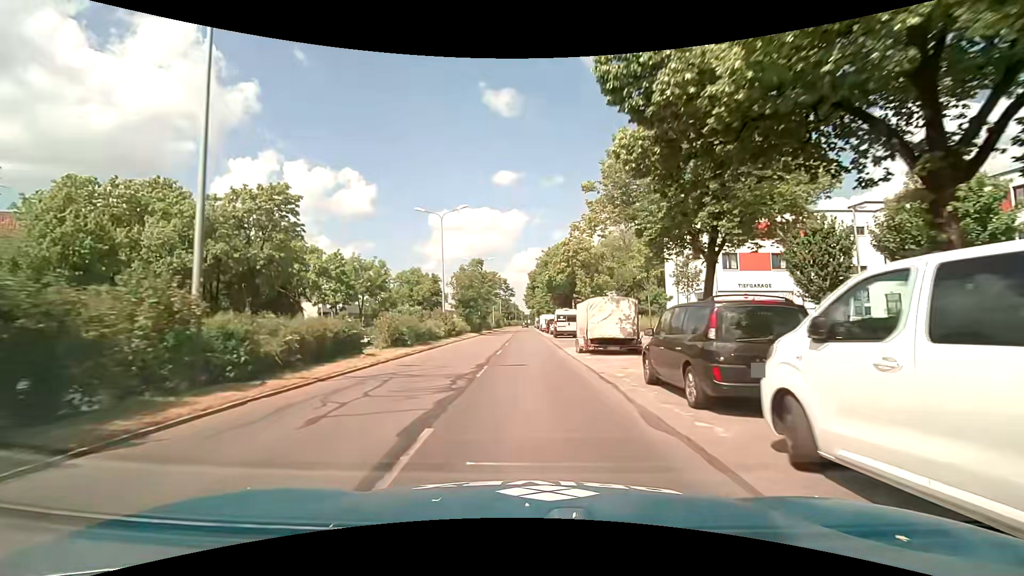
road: primary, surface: asphalt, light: Day
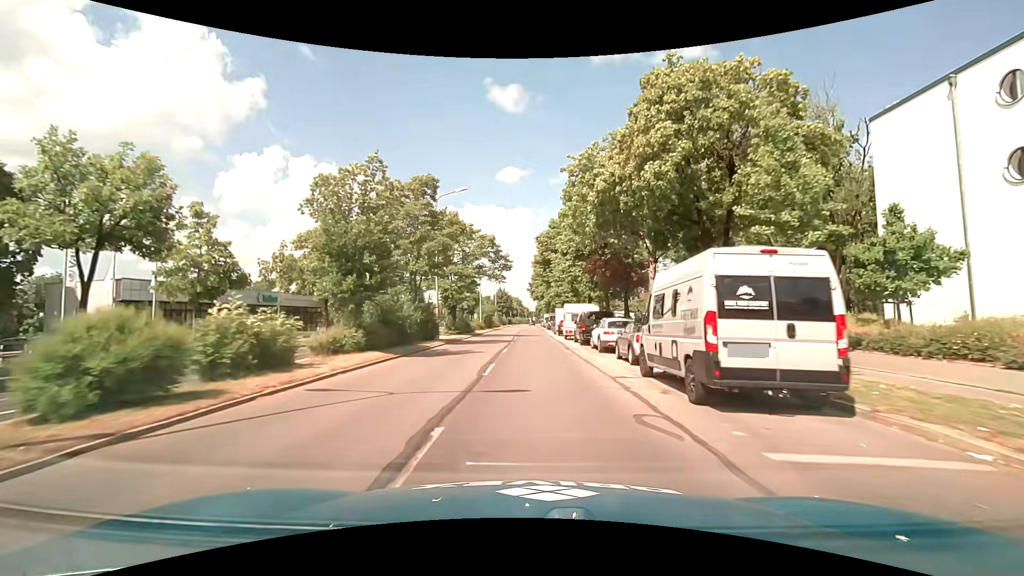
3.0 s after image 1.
(-0.7, +36.0) m; -1°
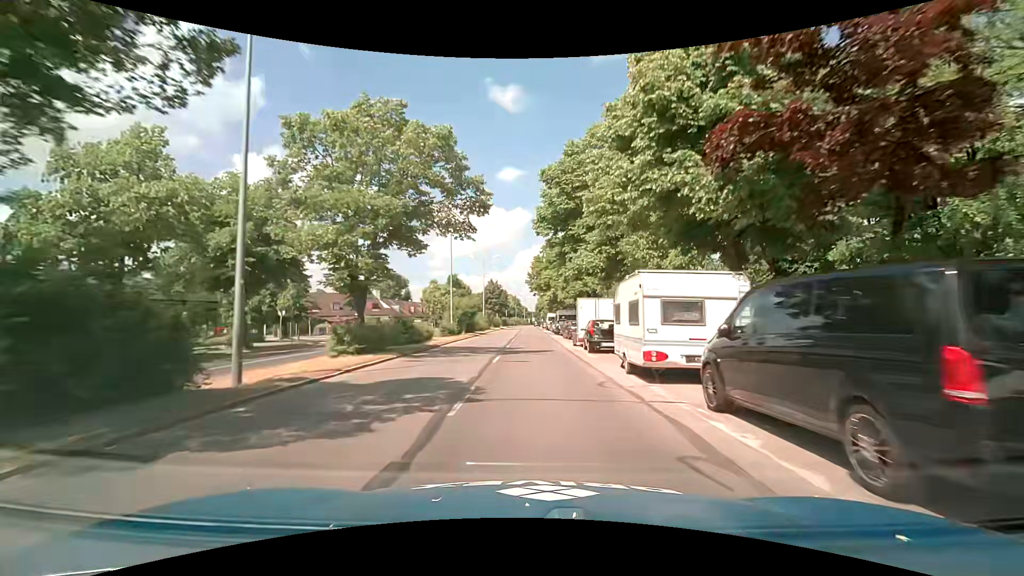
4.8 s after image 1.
(-0.1, +23.3) m; 0°
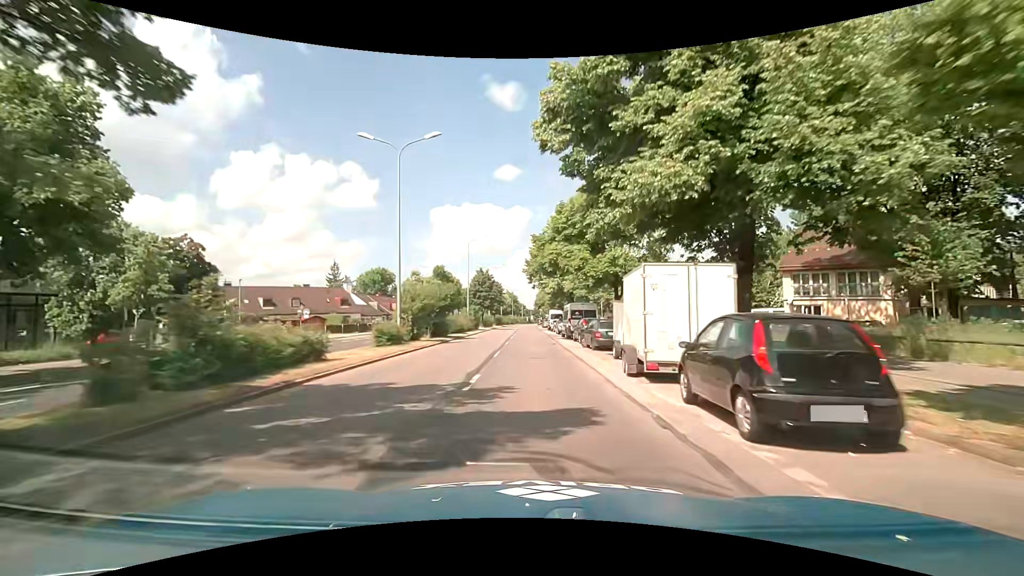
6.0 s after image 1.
(0.0, +15.8) m; 0°
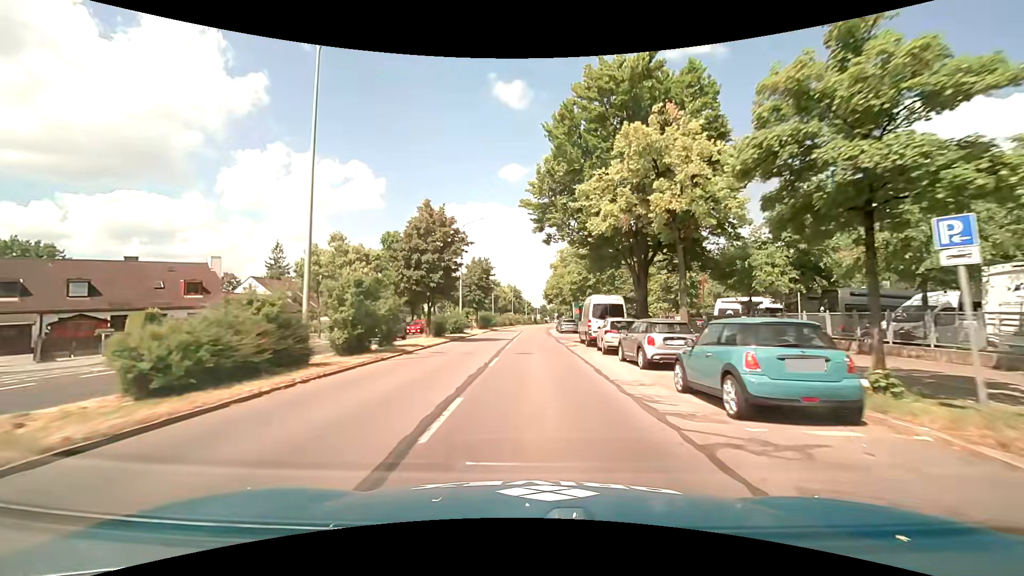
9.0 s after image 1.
(-0.1, +39.5) m; -1°
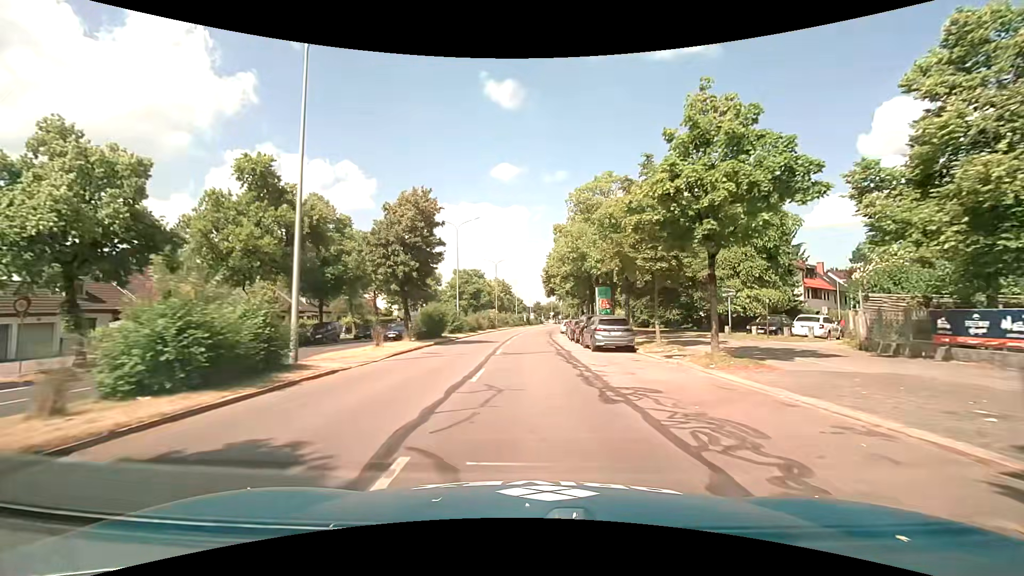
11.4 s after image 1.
(+0.1, +30.6) m; +1°
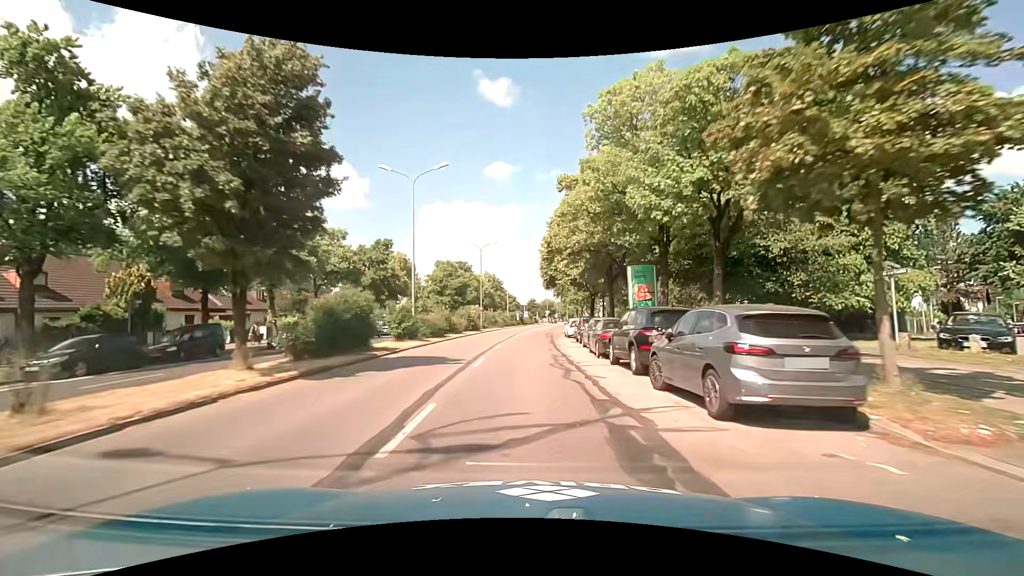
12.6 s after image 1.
(0.0, +14.9) m; +1°
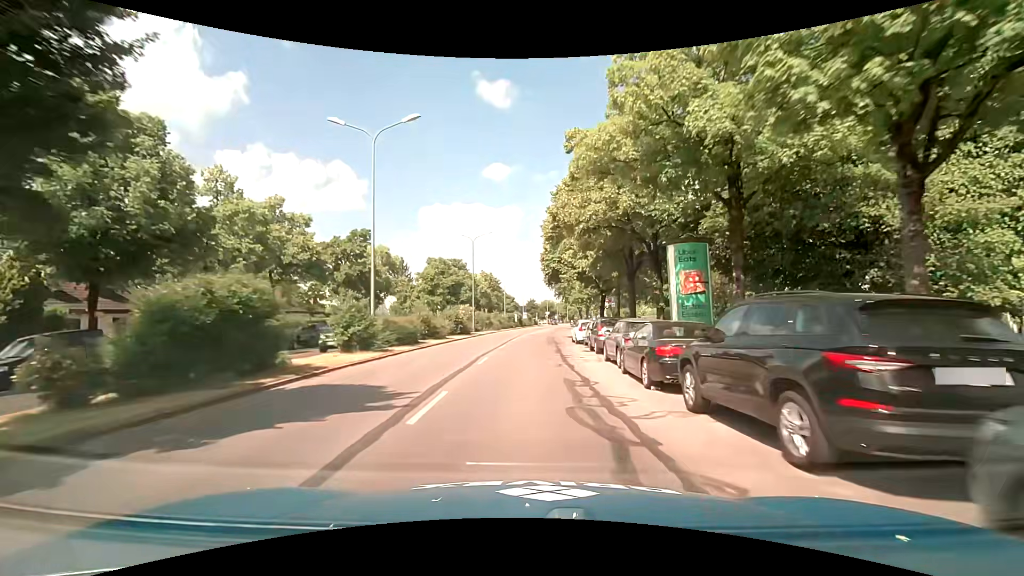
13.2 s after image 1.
(0.0, +7.4) m; 0°
(0, +10) (0, +20) (0, +30) (0, +40) (+1, +50) (+1, +60) (+2, +70) (+3, +80) (+4, +90) (+5, +100) m
